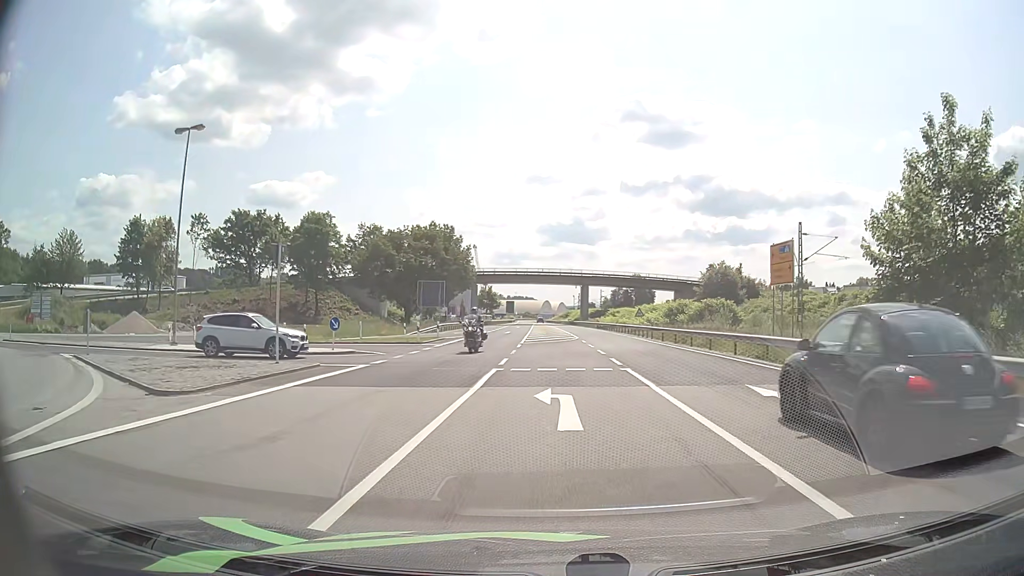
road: primary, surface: asphalt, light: Day
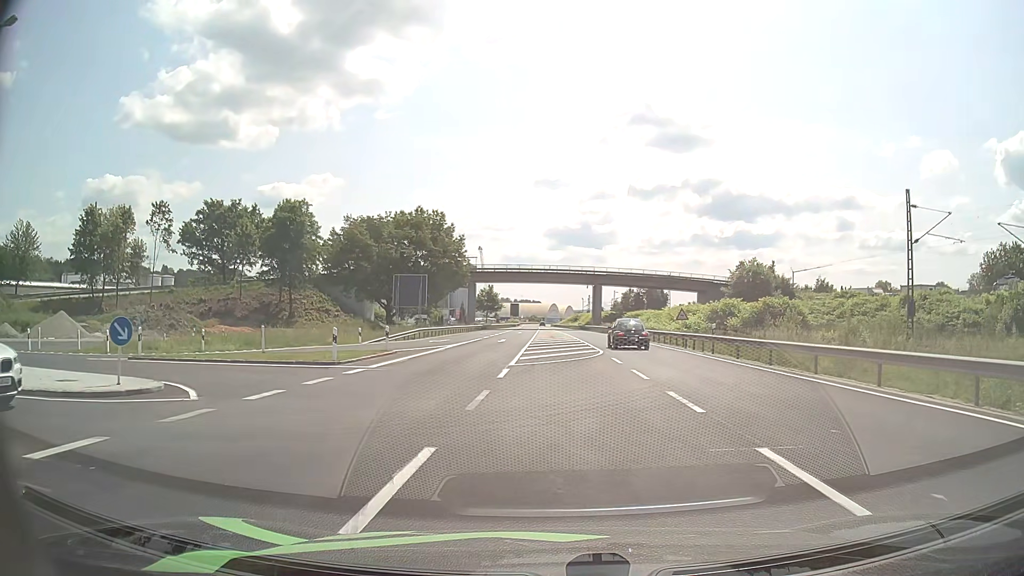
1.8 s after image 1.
(0.0, +15.2) m; 0°
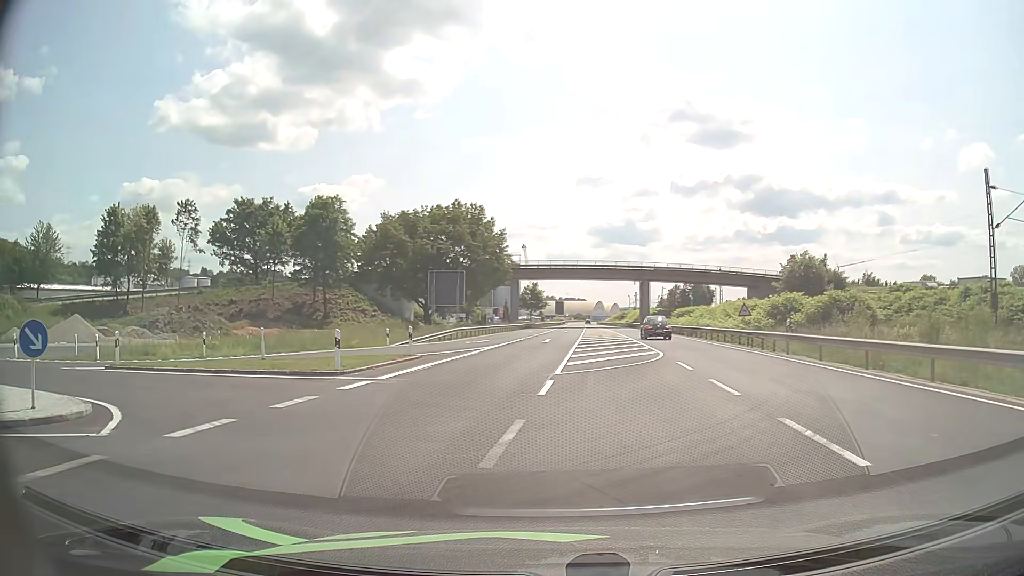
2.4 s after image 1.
(-0.1, +4.1) m; -2°
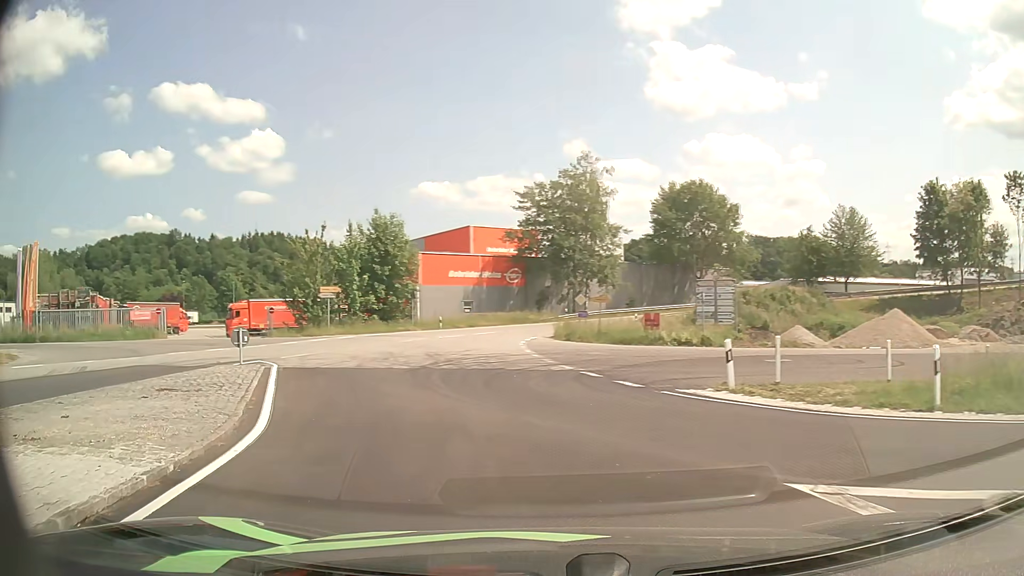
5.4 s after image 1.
(-9.4, +14.4) m; -72°
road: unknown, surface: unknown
(-2, +10) (-4, +20) (-5, +30) (-5, +39) (-4, +49) (0, +59) (+6, +66) (+14, +73) (+22, +78) (+32, +81) m
